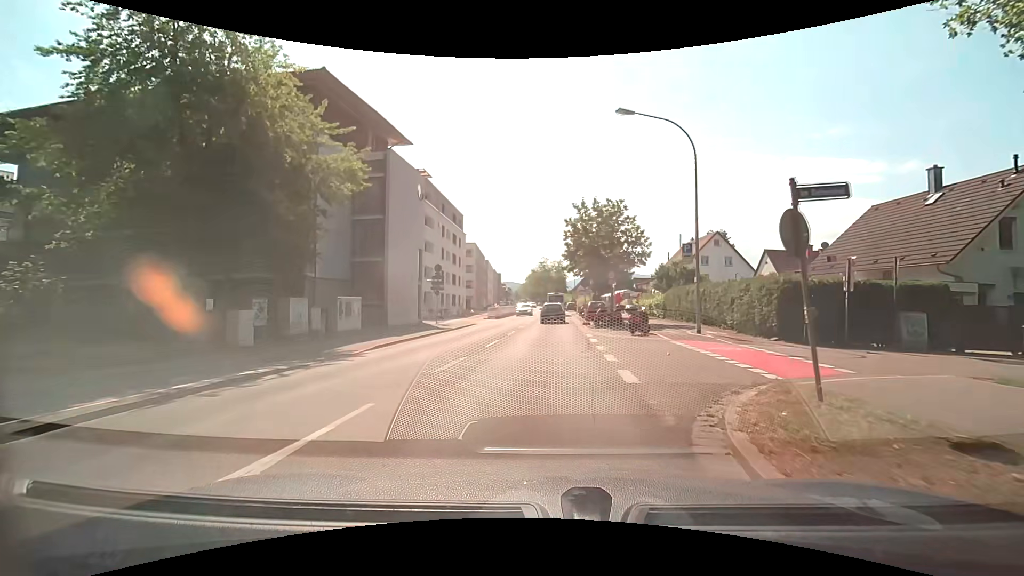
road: secondary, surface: asphalt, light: Day
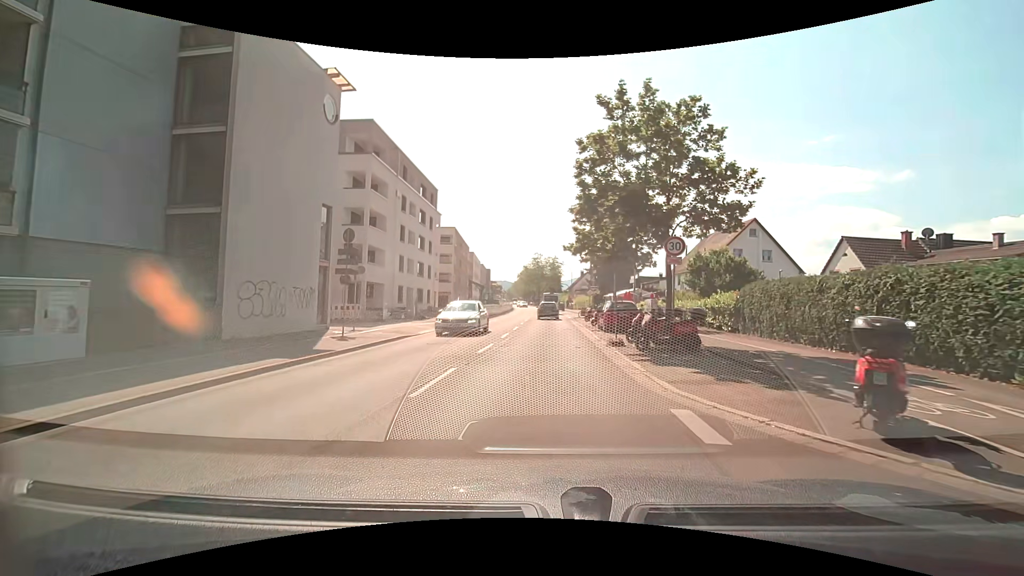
(+0.3, +15.5) m; +2°
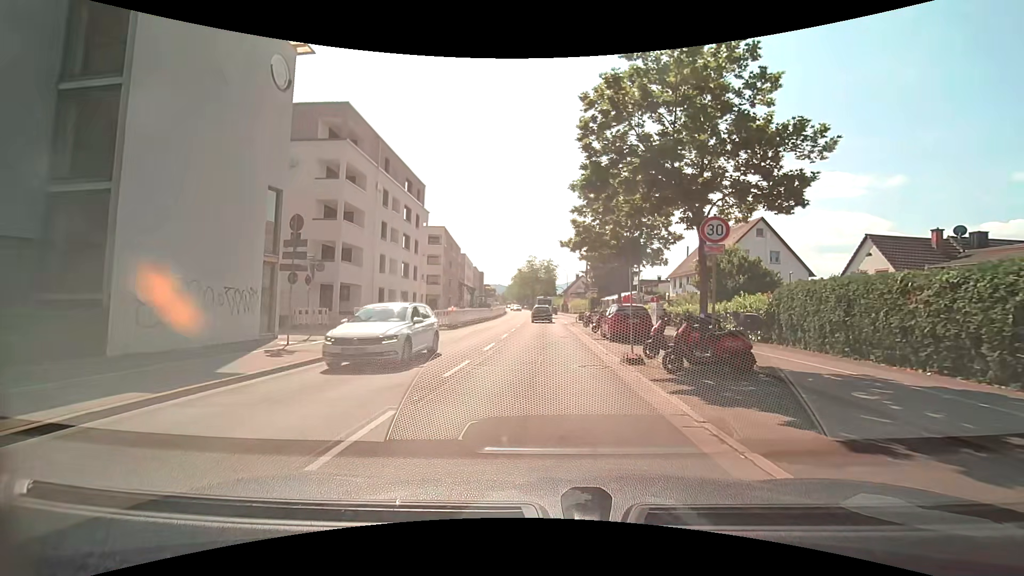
(0.0, +3.9) m; -1°
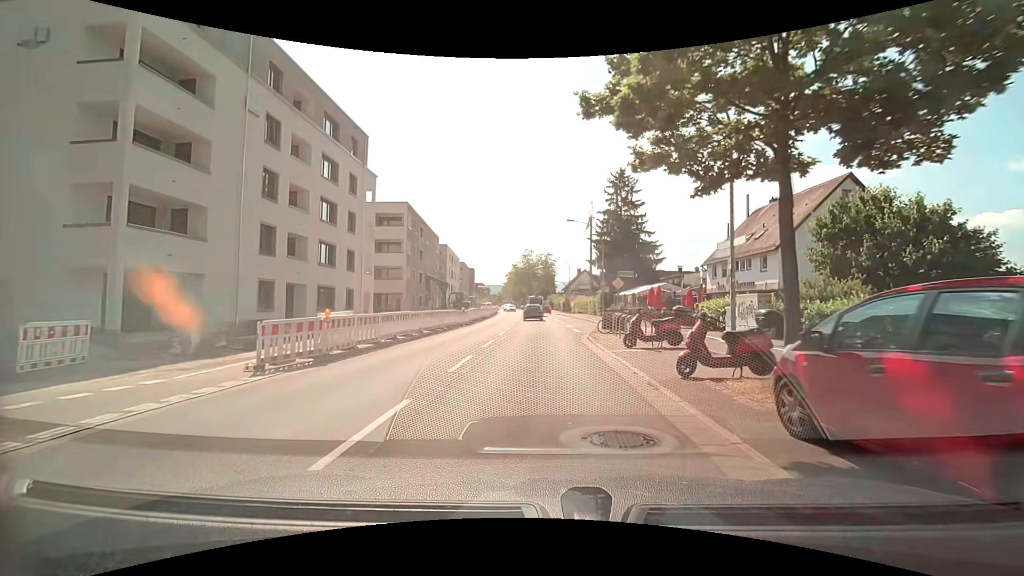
(+0.4, +17.5) m; +1°
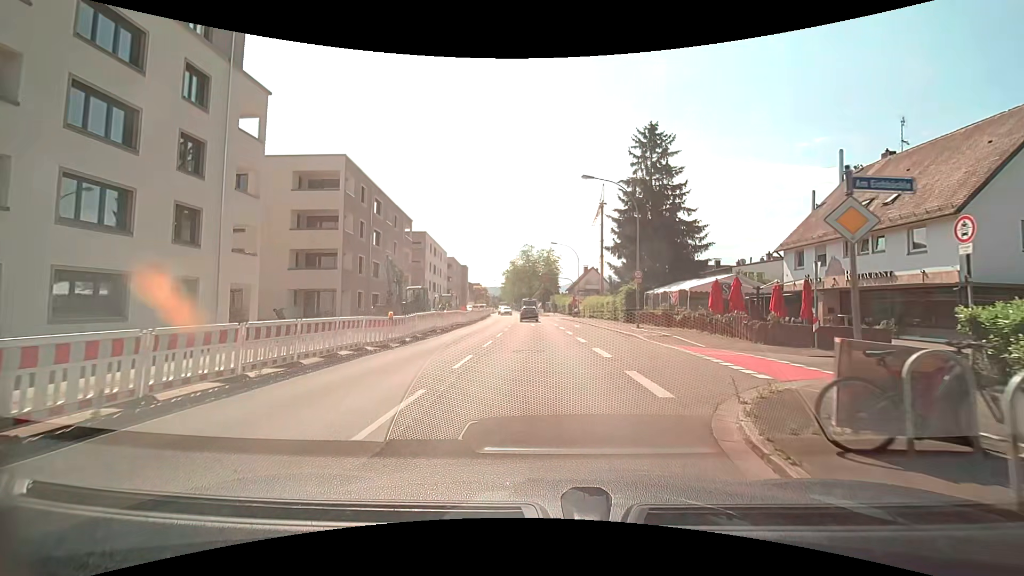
(0.0, +17.0) m; 0°
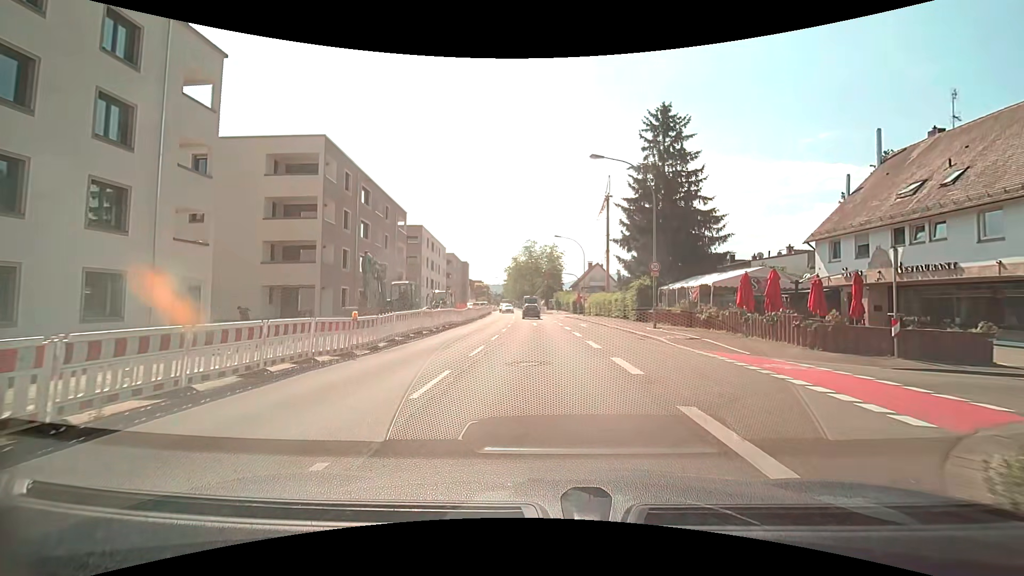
(0.0, +3.8) m; -1°
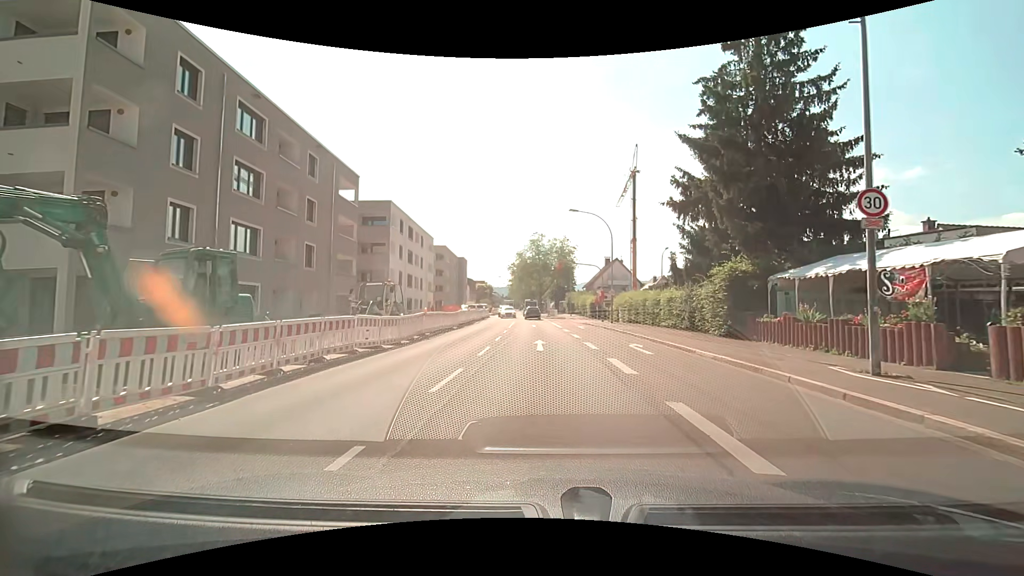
(-0.1, +17.6) m; -1°
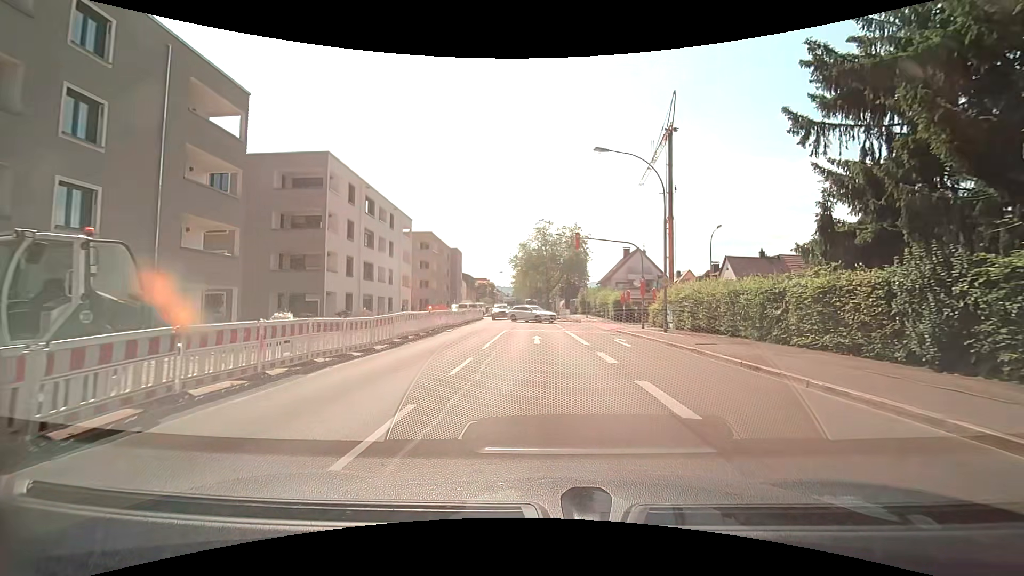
(0.0, +16.4) m; -1°
(0, +10) (0, +20) (-1, +30) (-1, +40) (-1, +50) (-1, +60) (-2, +70) (-2, +80) (-2, +90) (-3, +100) m
